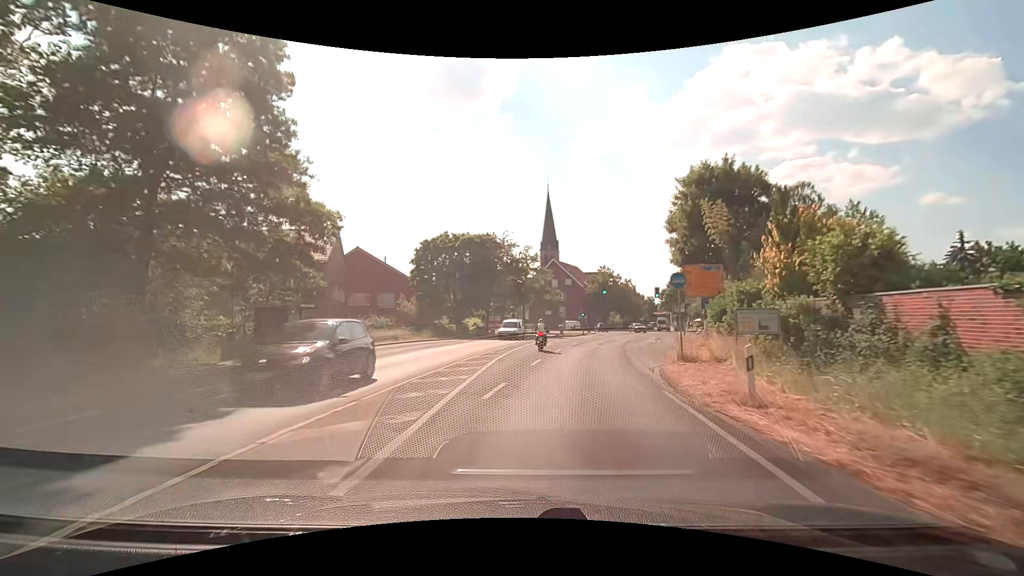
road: secondary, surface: asphalt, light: Day
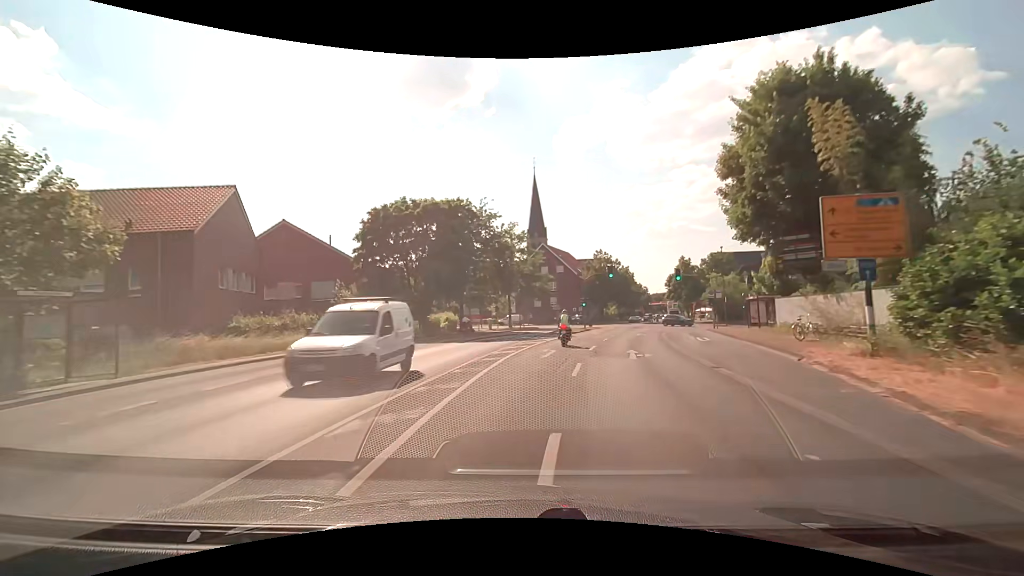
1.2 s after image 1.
(+0.1, +14.3) m; +2°
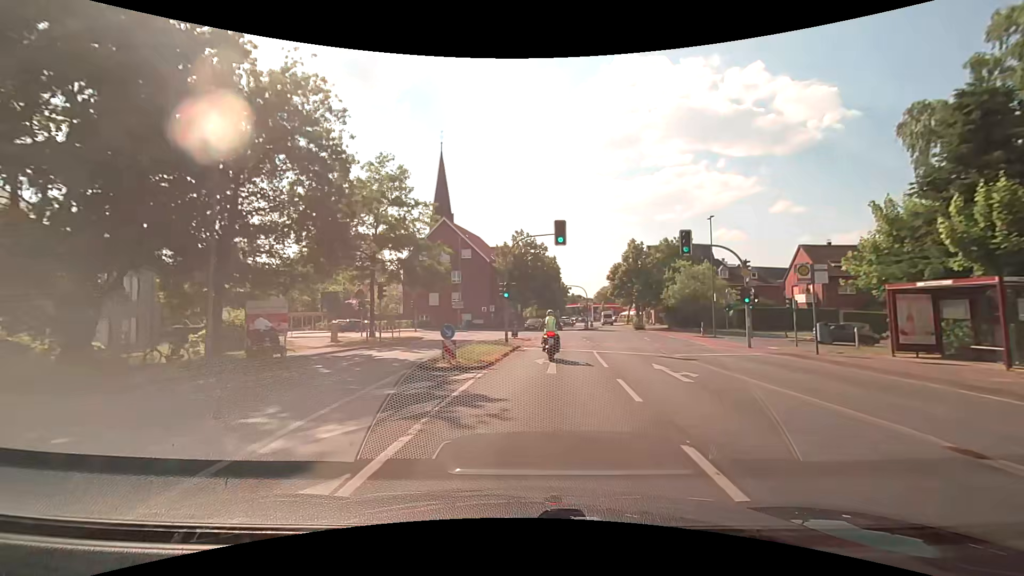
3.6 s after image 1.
(+1.8, +26.1) m; +10°
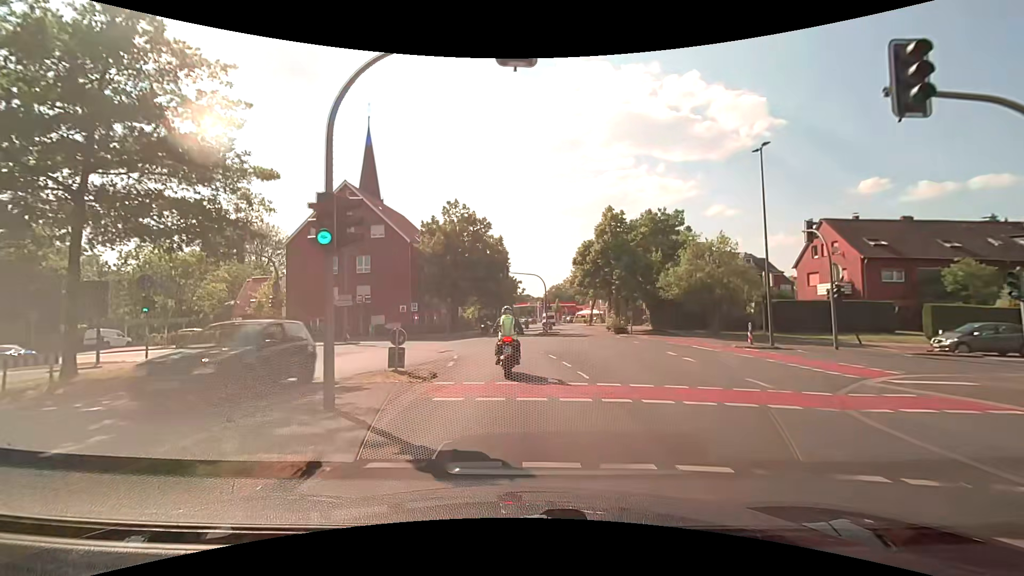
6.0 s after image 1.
(+1.1, +18.6) m; +6°
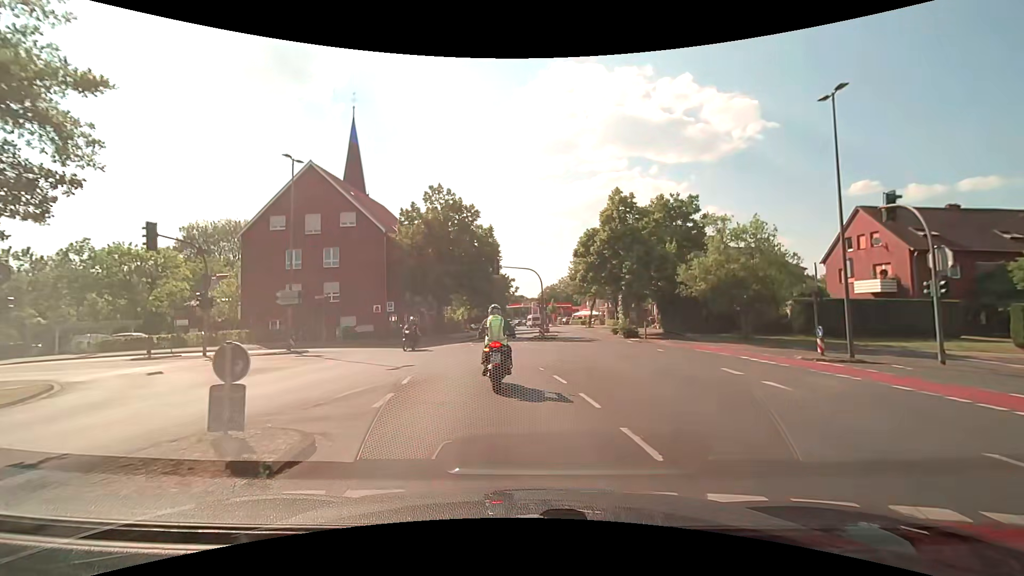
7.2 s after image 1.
(0.0, +6.5) m; +1°
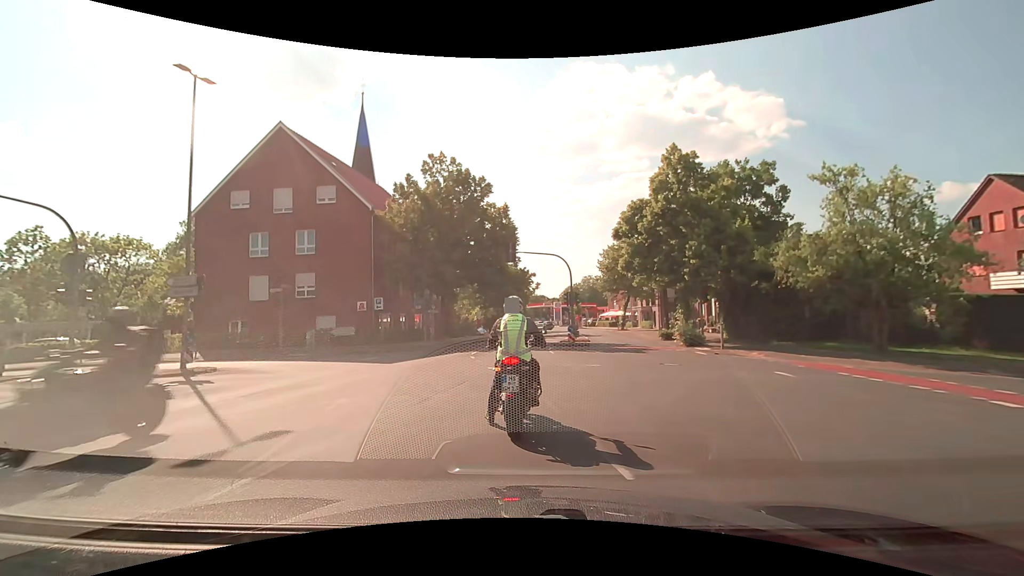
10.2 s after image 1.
(-0.2, +9.0) m; -2°
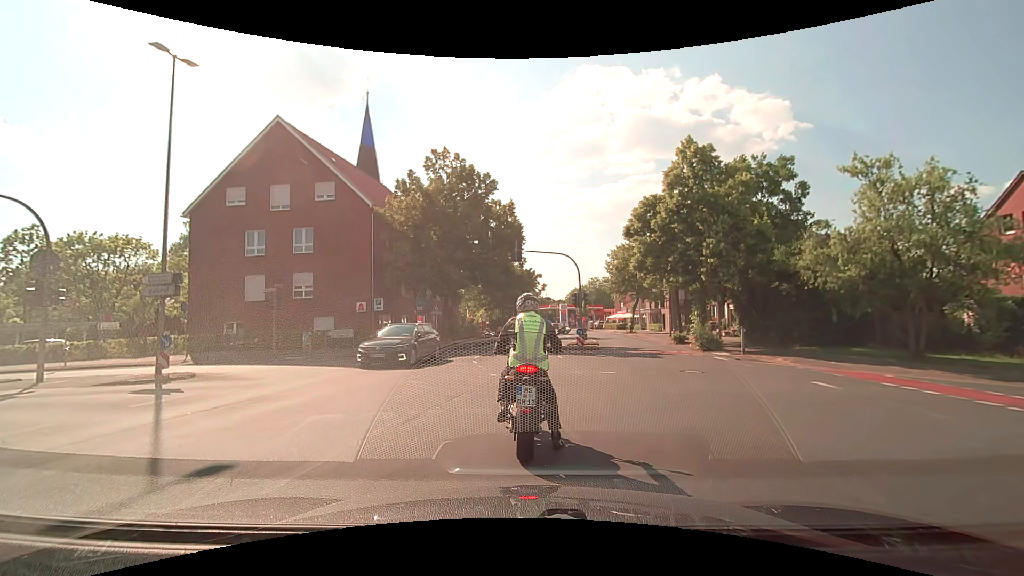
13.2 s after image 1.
(0.0, +1.4) m; 0°
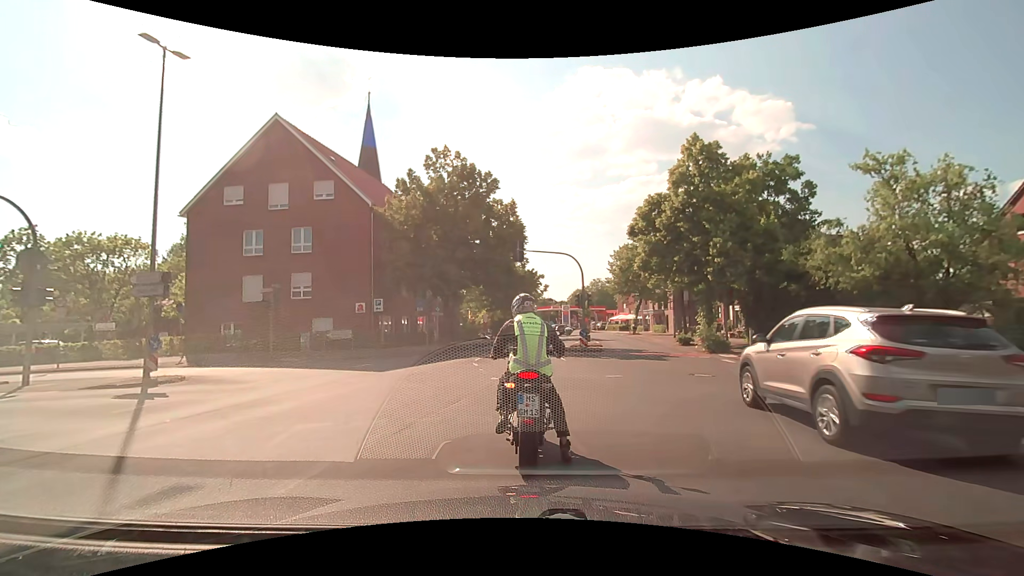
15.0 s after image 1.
(0.0, +0.6) m; 0°
